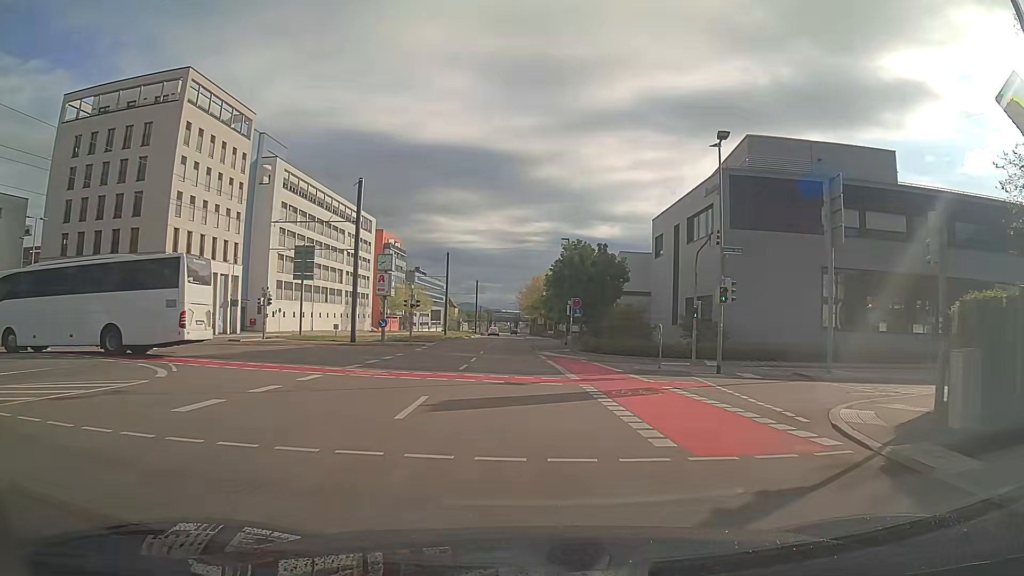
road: secondary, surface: asphalt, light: Day
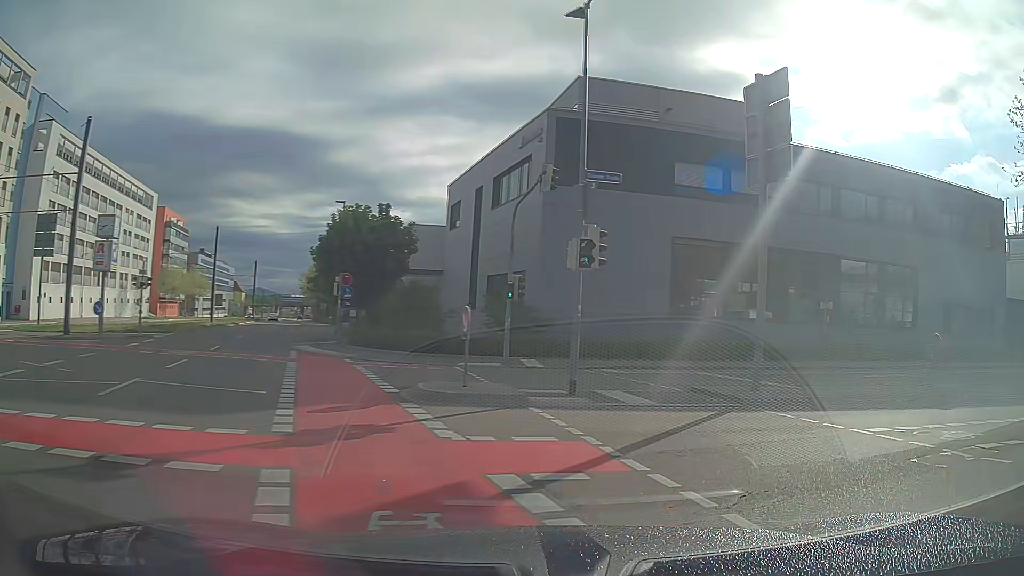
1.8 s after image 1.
(+1.1, +10.3) m; +18°
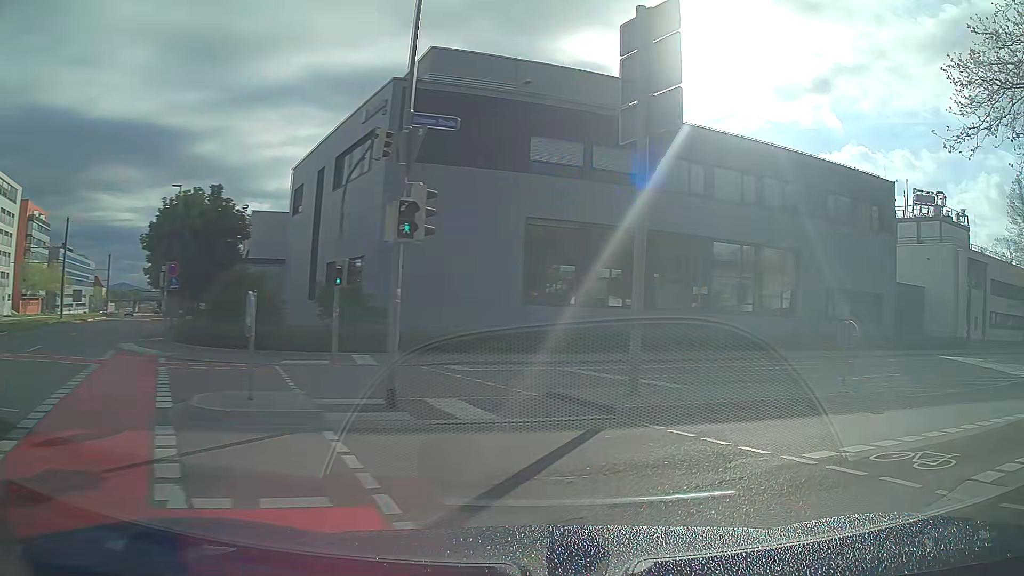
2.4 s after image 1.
(+0.3, +3.1) m; +13°
(+4, +9) (+12, +15) (+20, +20) (+29, +24) (+38, +29) (+47, +33) (+56, +38) (+65, +43) (+73, +48) (+82, +53) m
